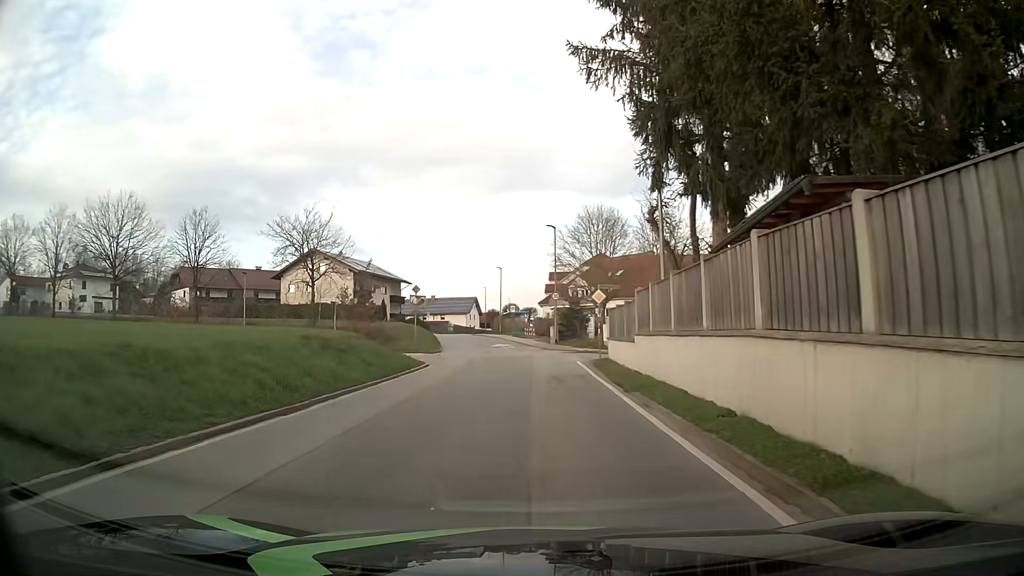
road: tertiary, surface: asphalt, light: Day
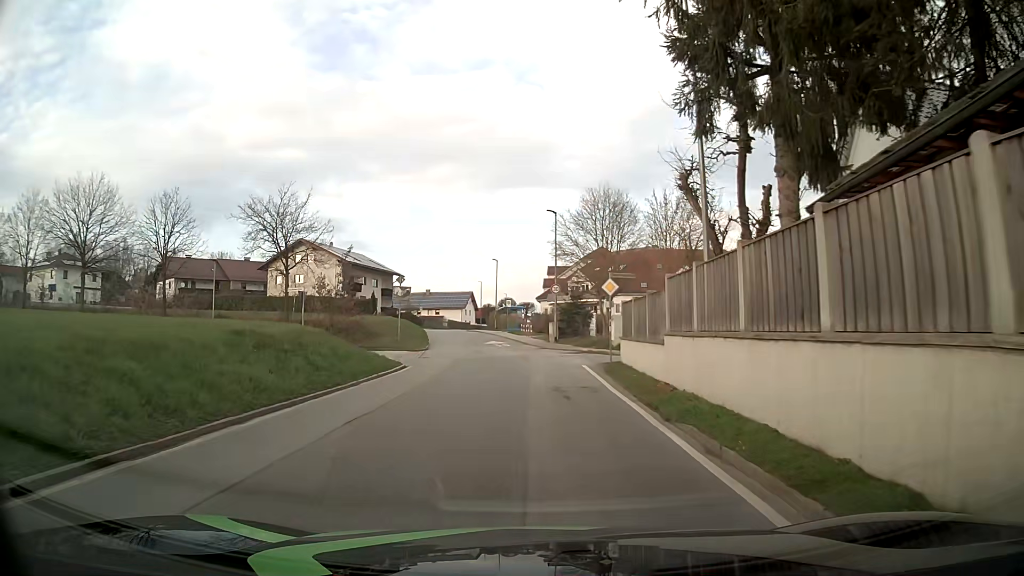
(0.0, +4.6) m; 0°
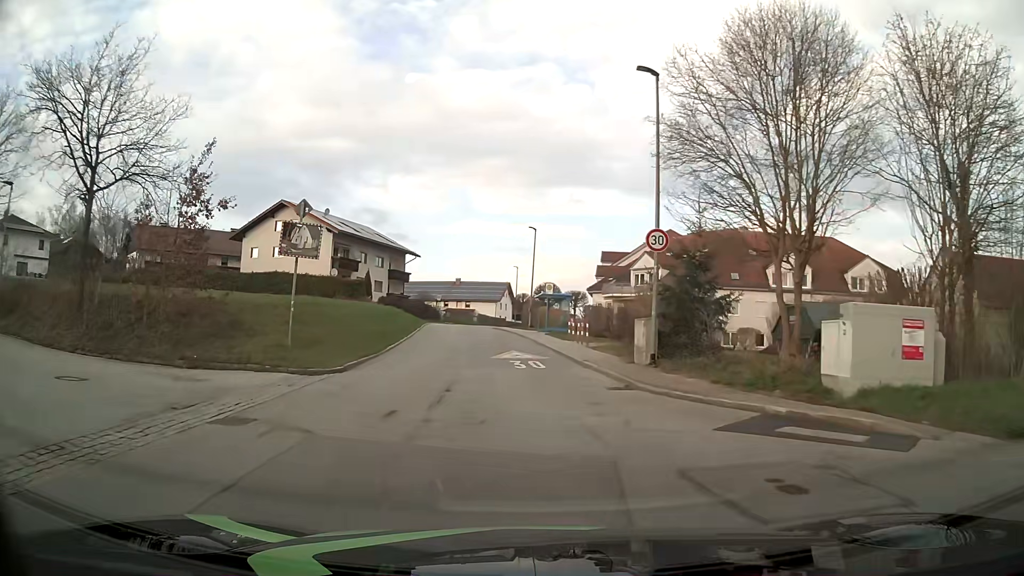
(-0.2, +23.2) m; -3°
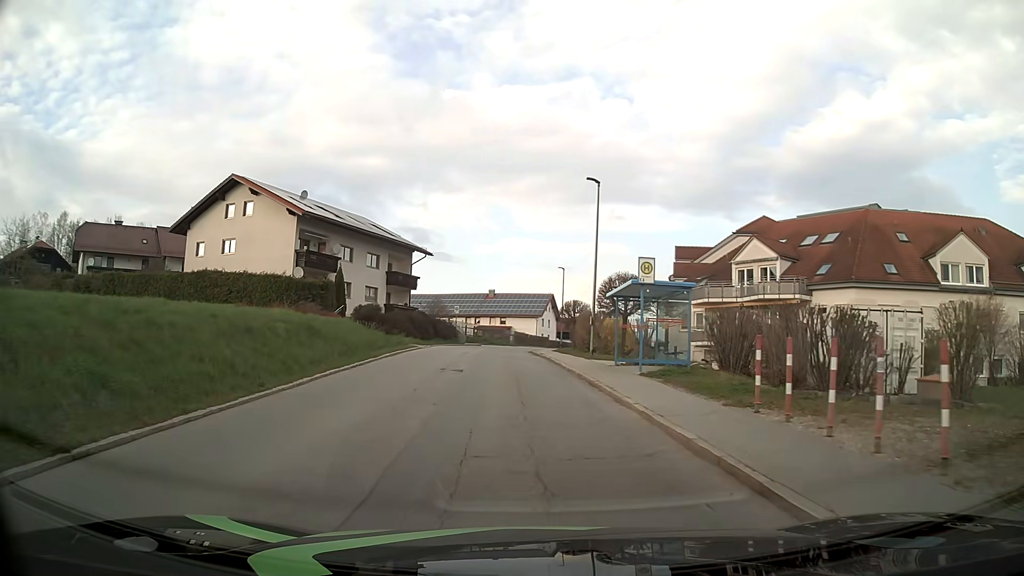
(-0.7, +22.6) m; -4°
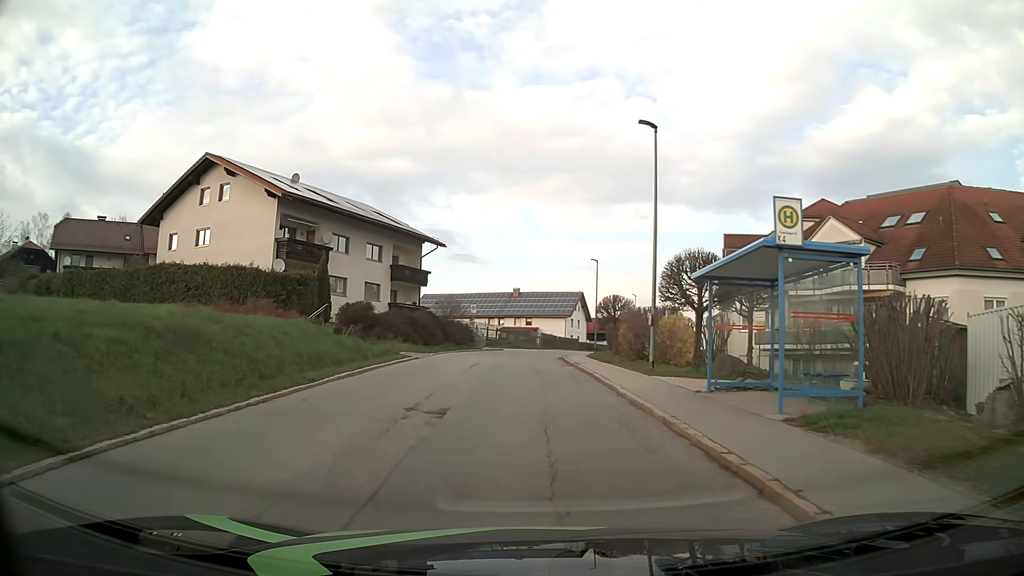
(-0.1, +8.8) m; -2°
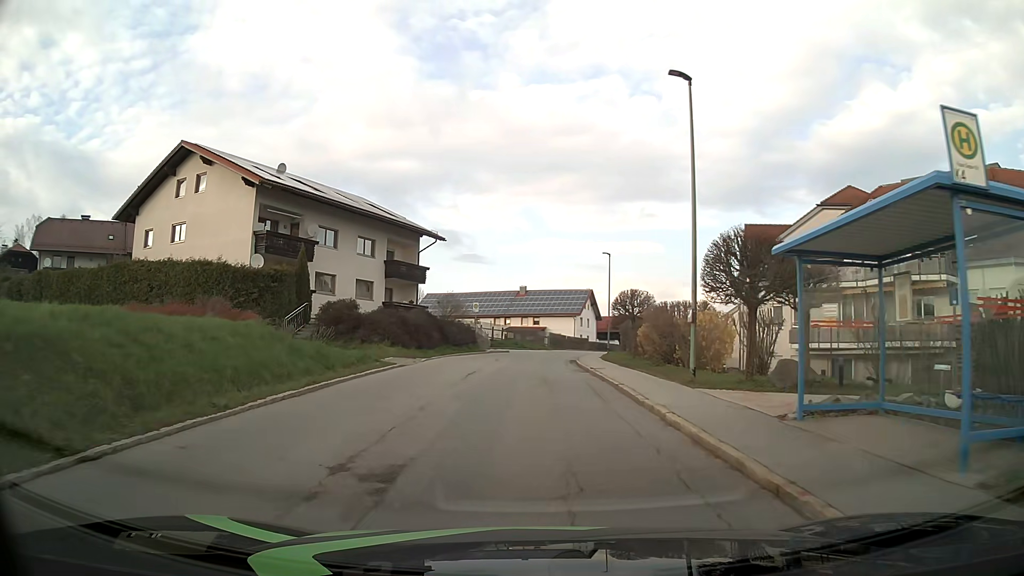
(0.0, +4.4) m; 0°
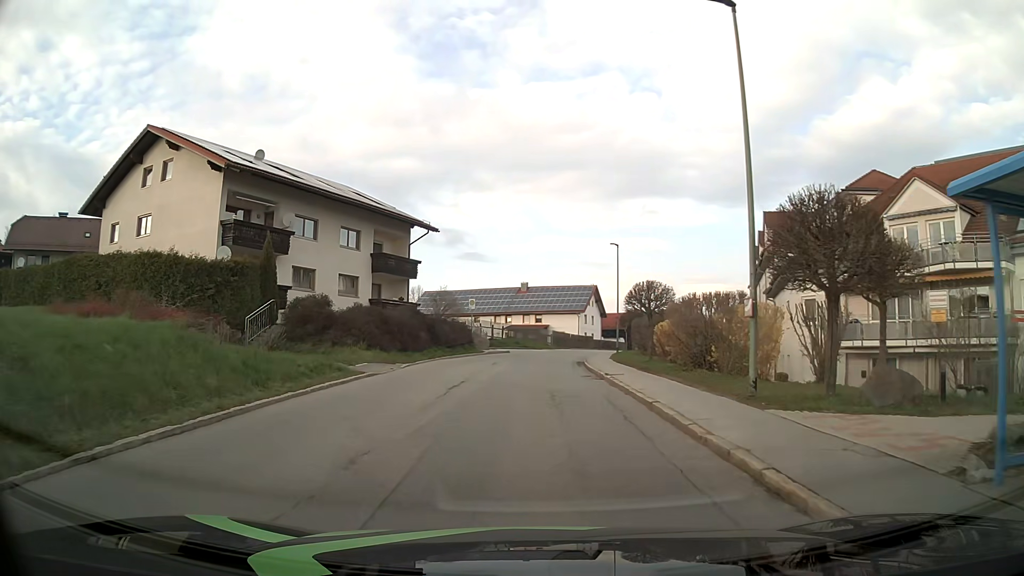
(0.0, +4.4) m; 0°
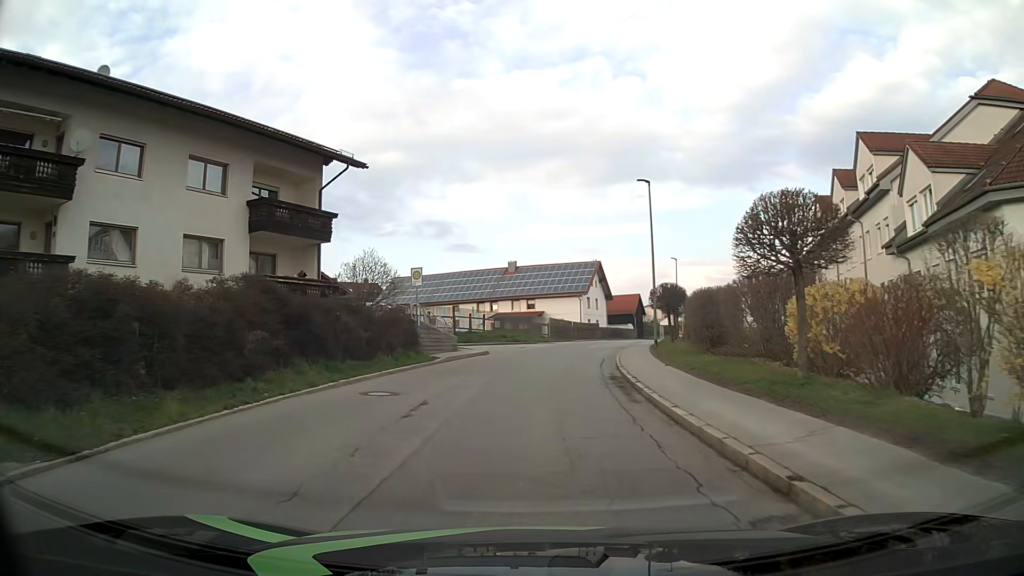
(+0.1, +17.9) m; 0°
(0, +10) (+1, +20) (+2, +30) (+3, +40) (+6, +50) (+8, +59) (+11, +69) (+14, +78) (+17, +88) (+21, +97) m
